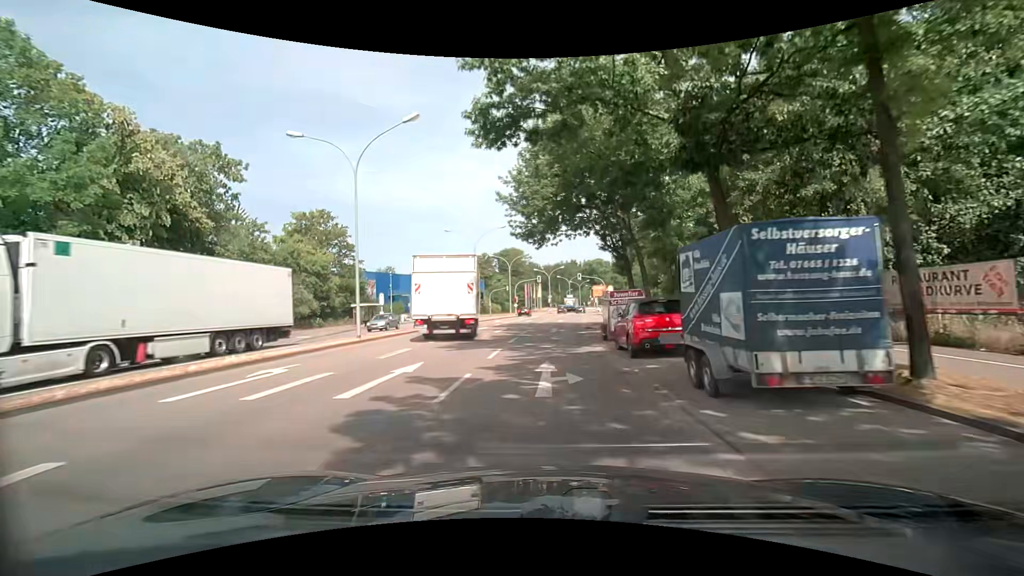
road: secondary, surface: asphalt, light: Day
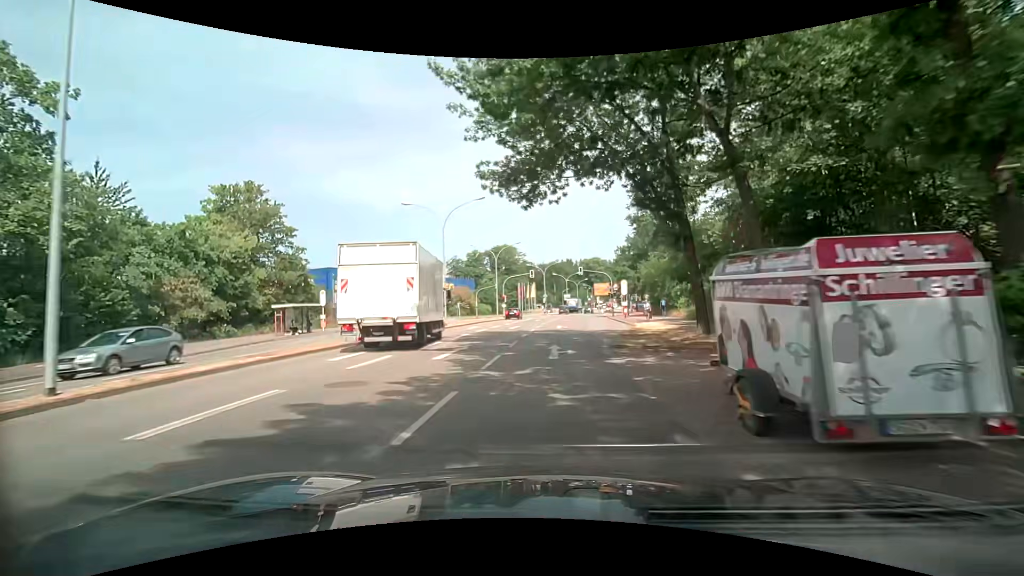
(+0.1, +14.2) m; +1°
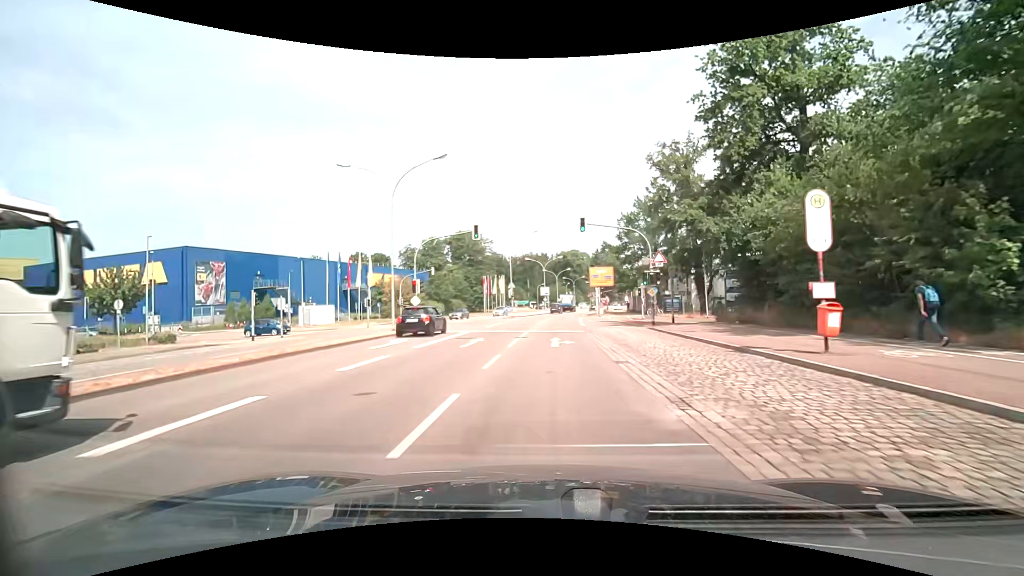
(+0.7, +36.5) m; +3°
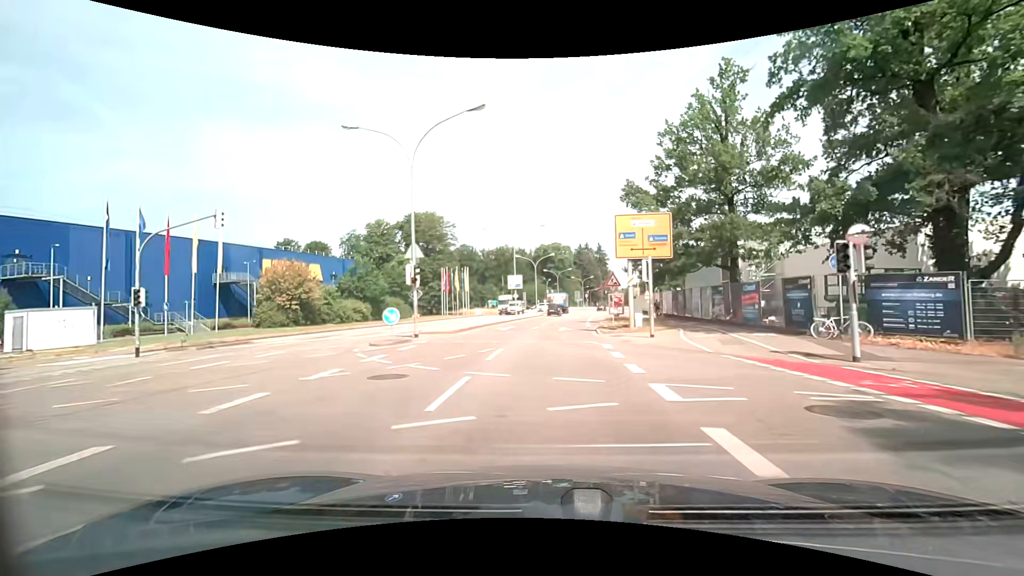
(+0.9, +35.8) m; +2°
